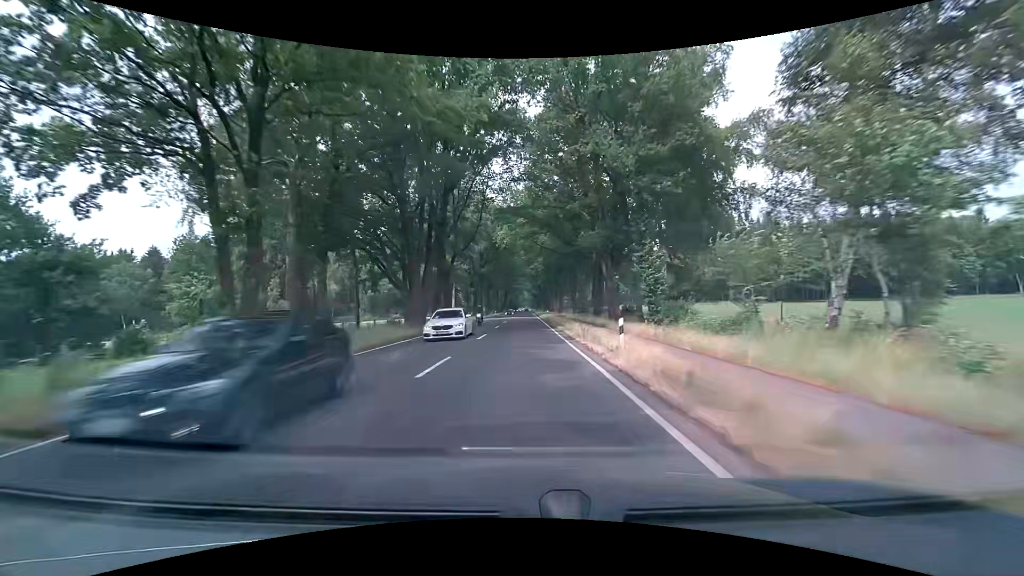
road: primary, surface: asphalt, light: Day
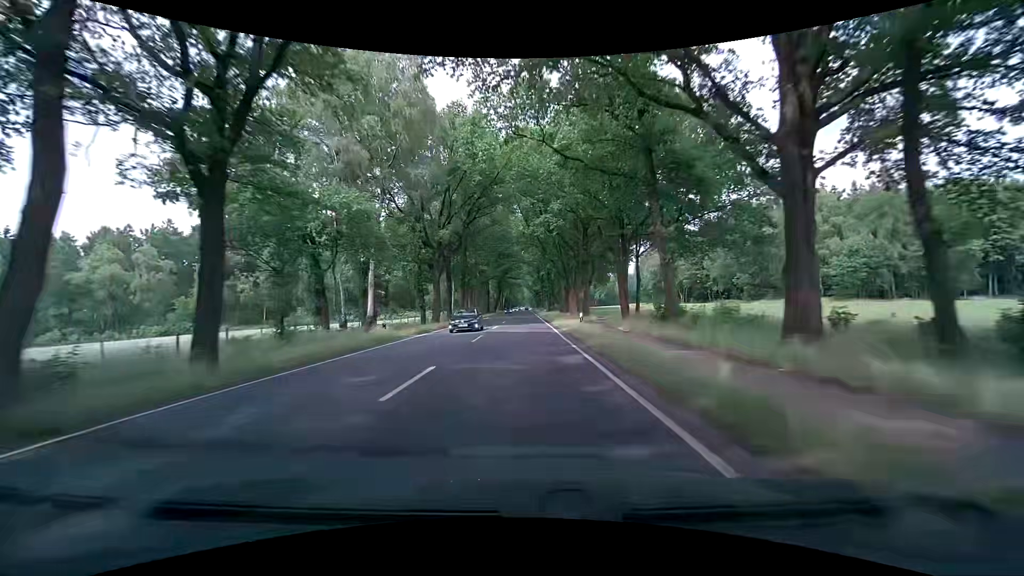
(-0.2, +40.0) m; -1°
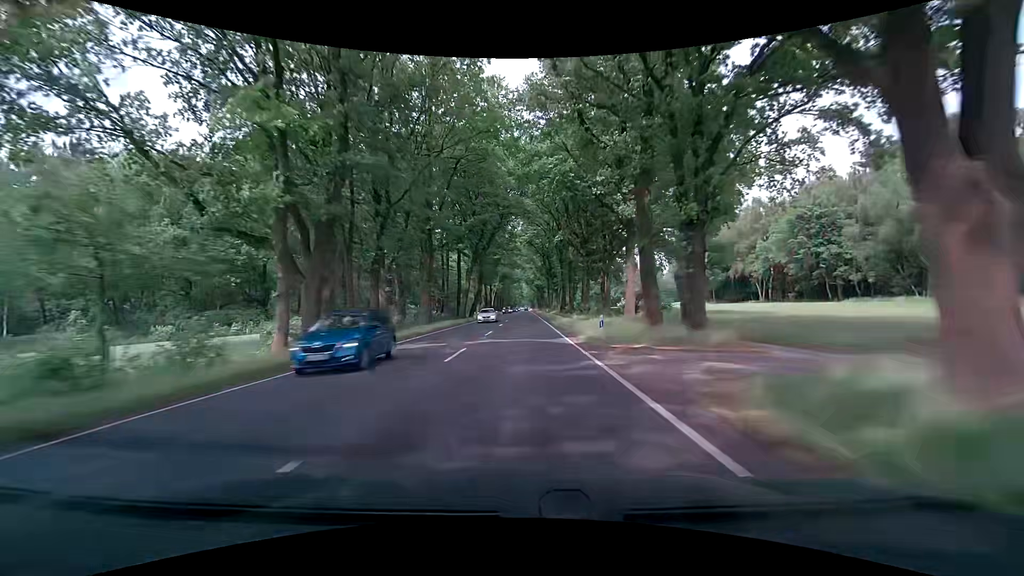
(+0.4, +56.9) m; 0°
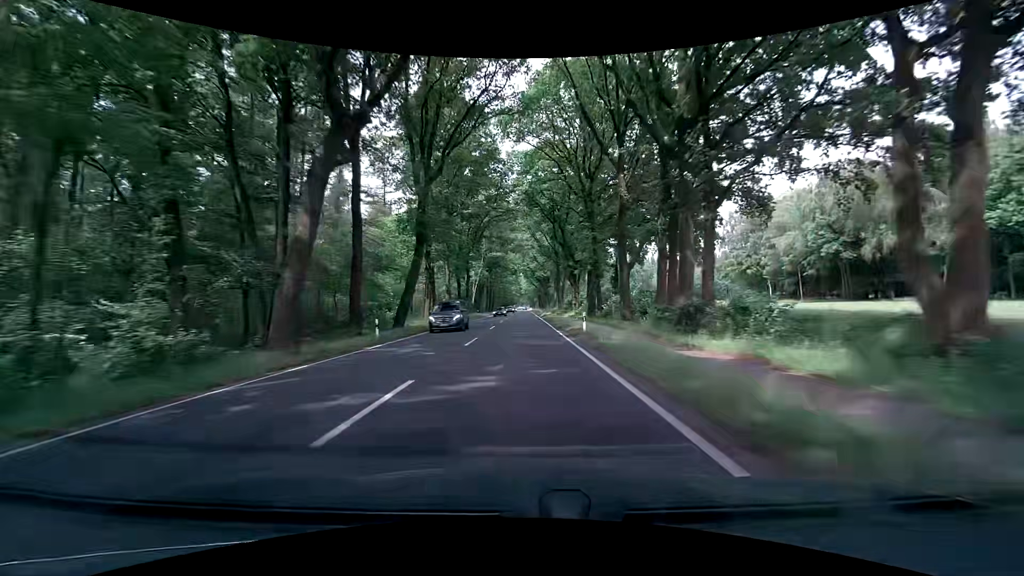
(+0.3, +45.0) m; 0°
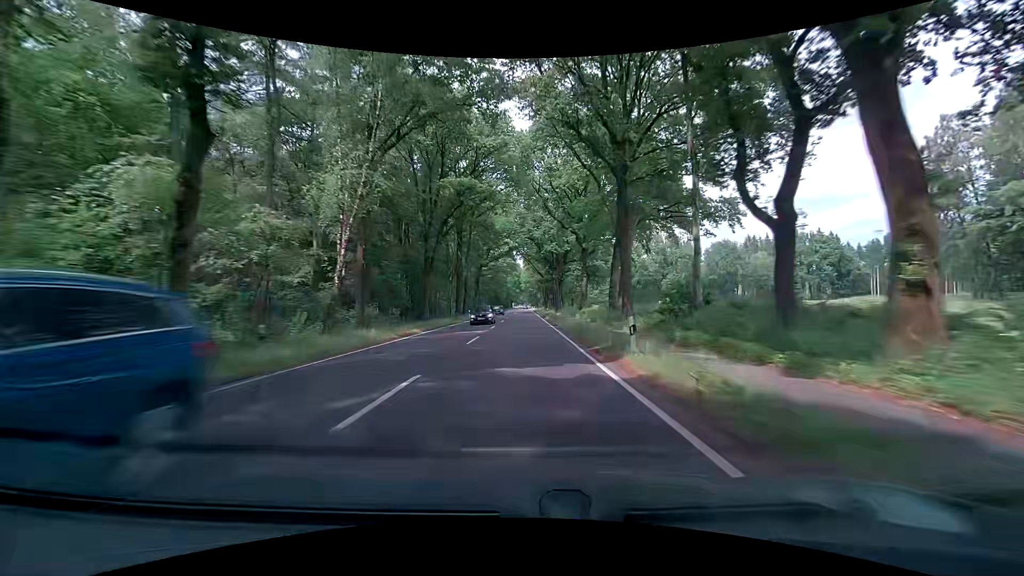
(-0.2, +61.4) m; 0°
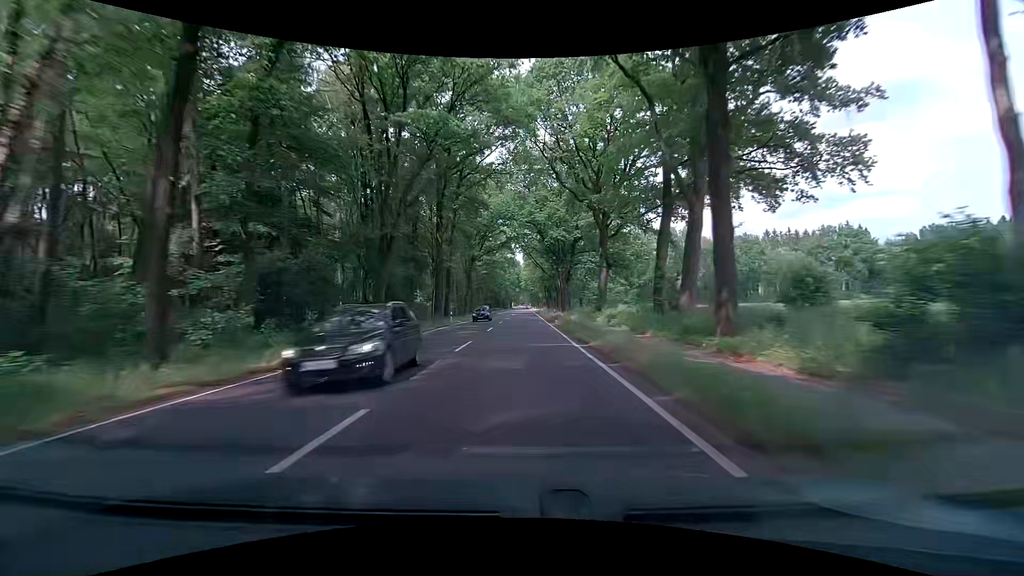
(+0.1, +15.5) m; 0°
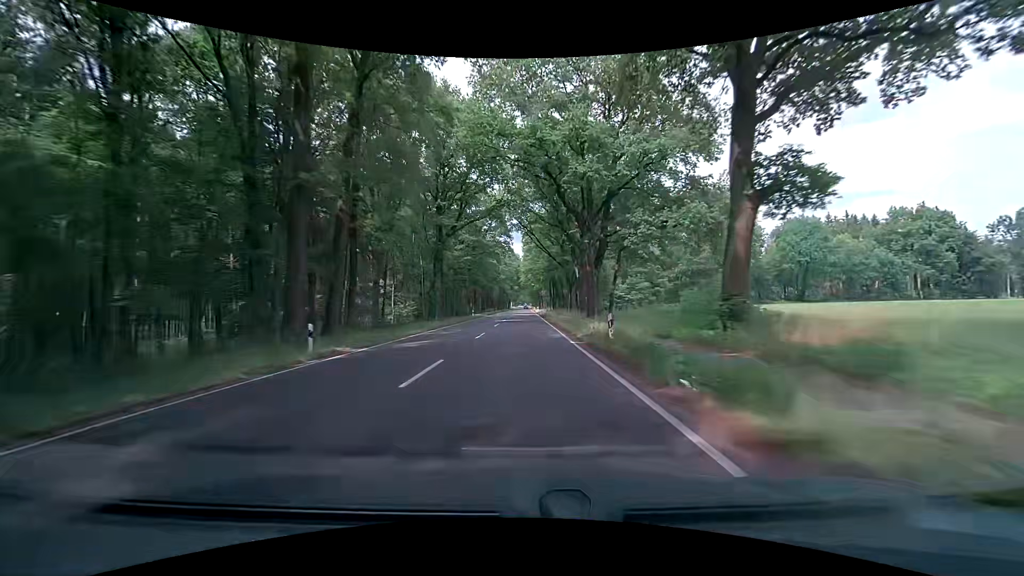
(-0.2, +31.2) m; -1°
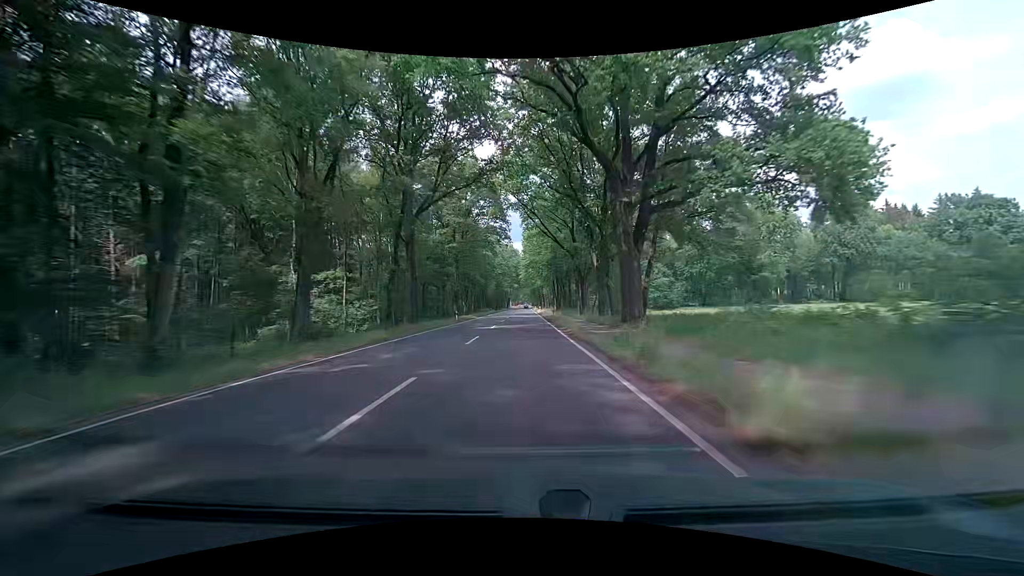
(+0.1, +15.6) m; 0°
(0, +10) (0, +20) (0, +30) (0, +40) (0, +50) (0, +60) (0, +70) (0, +80) (0, +90) (0, +100) m
